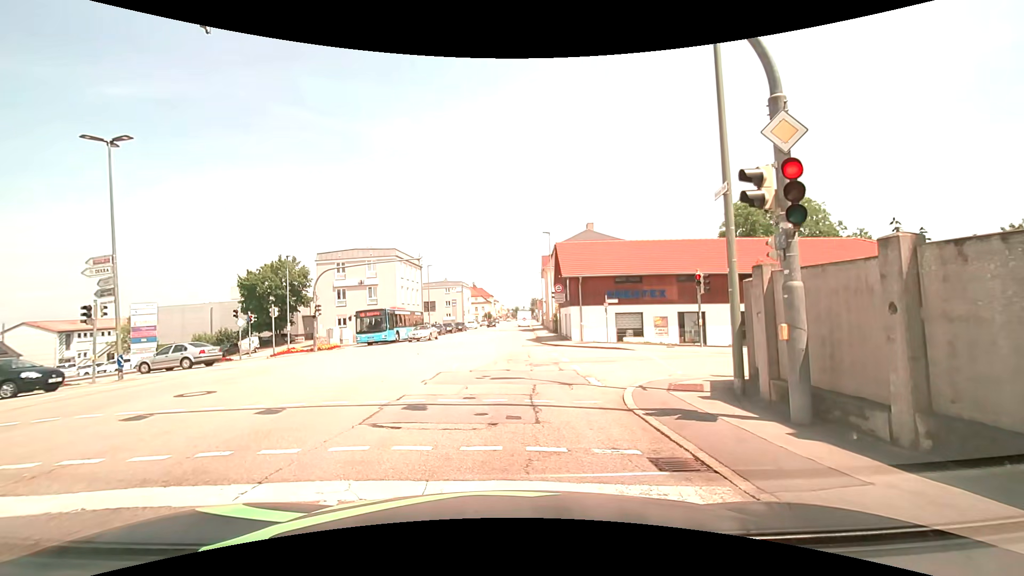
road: tertiary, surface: asphalt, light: Day
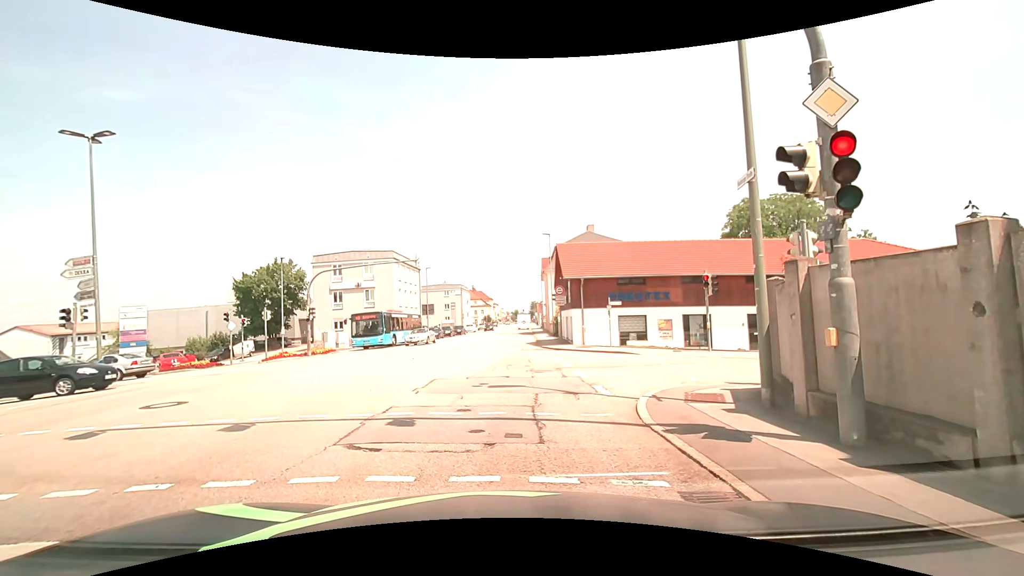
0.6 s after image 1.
(0.0, +0.8) m; +1°
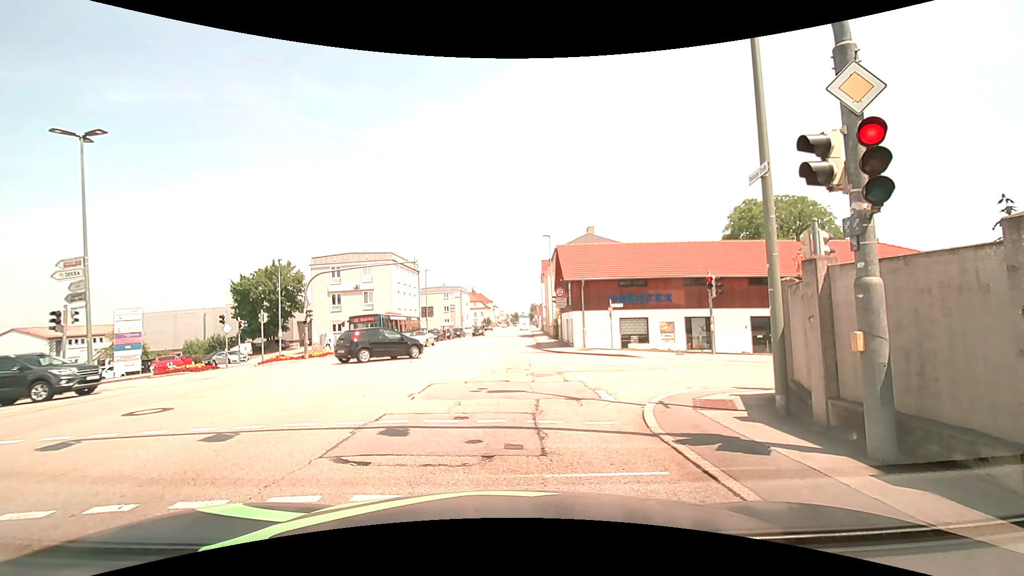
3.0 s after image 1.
(0.0, +0.4) m; 0°
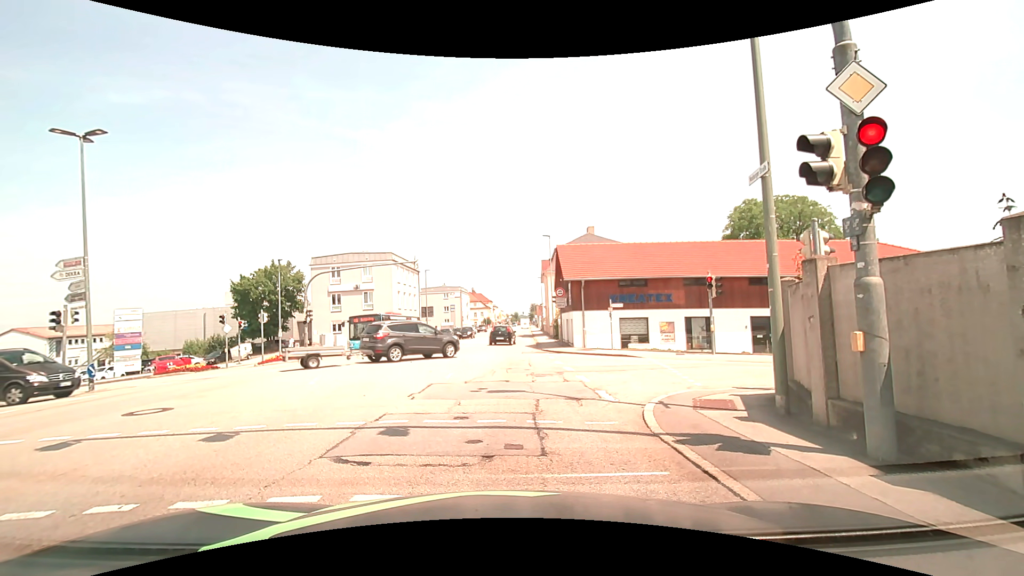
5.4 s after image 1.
(0.0, 0.0) m; 0°
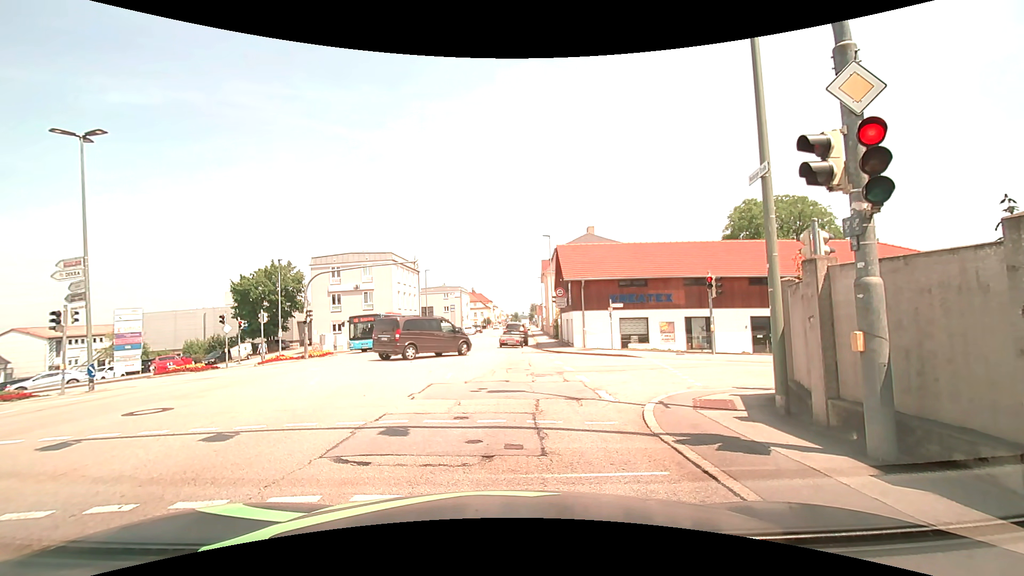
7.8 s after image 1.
(0.0, 0.0) m; 0°
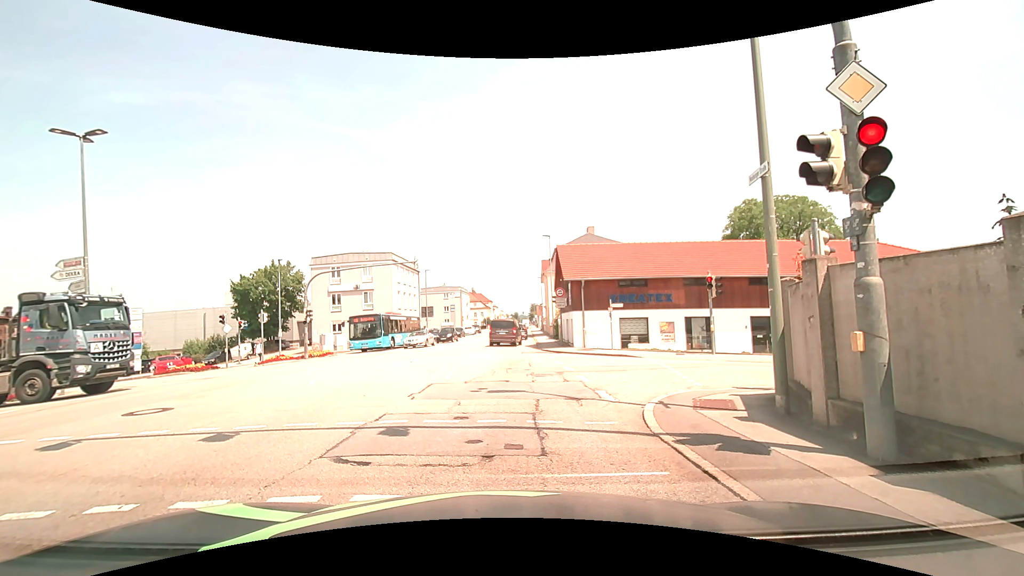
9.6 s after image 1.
(0.0, 0.0) m; 0°
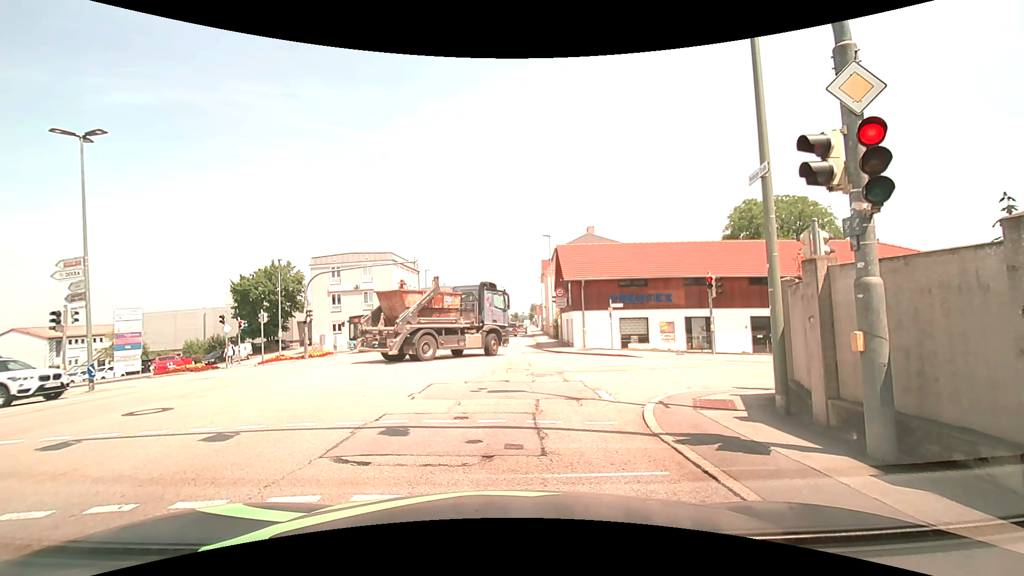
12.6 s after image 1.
(0.0, 0.0) m; 0°
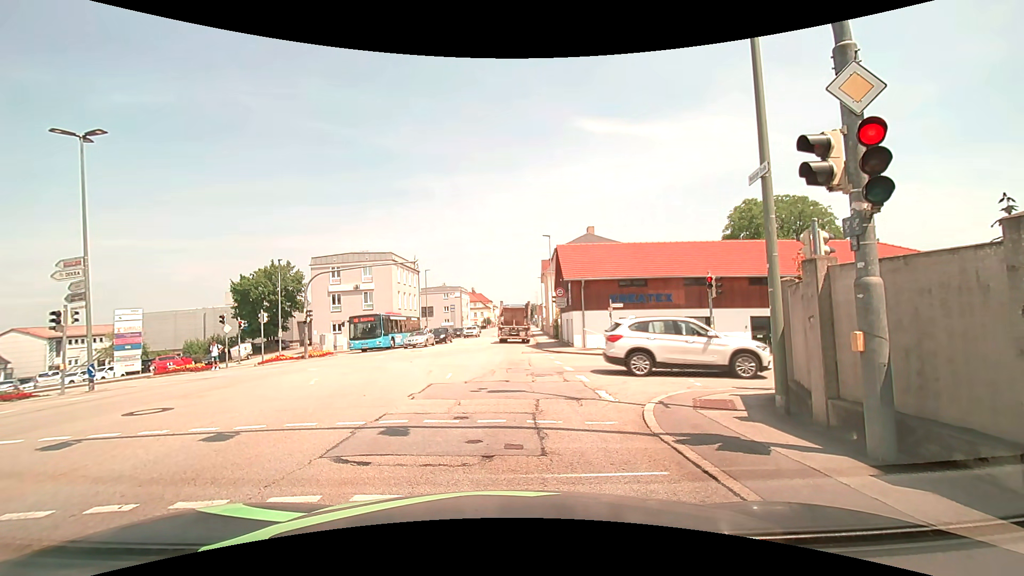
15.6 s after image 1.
(0.0, 0.0) m; 0°
(0, +10) (0, +20) (0, +30) (0, +40) (+1, +50) (+1, +60) (+1, +70) (+2, +80) (+2, +90) (+3, +100) m
